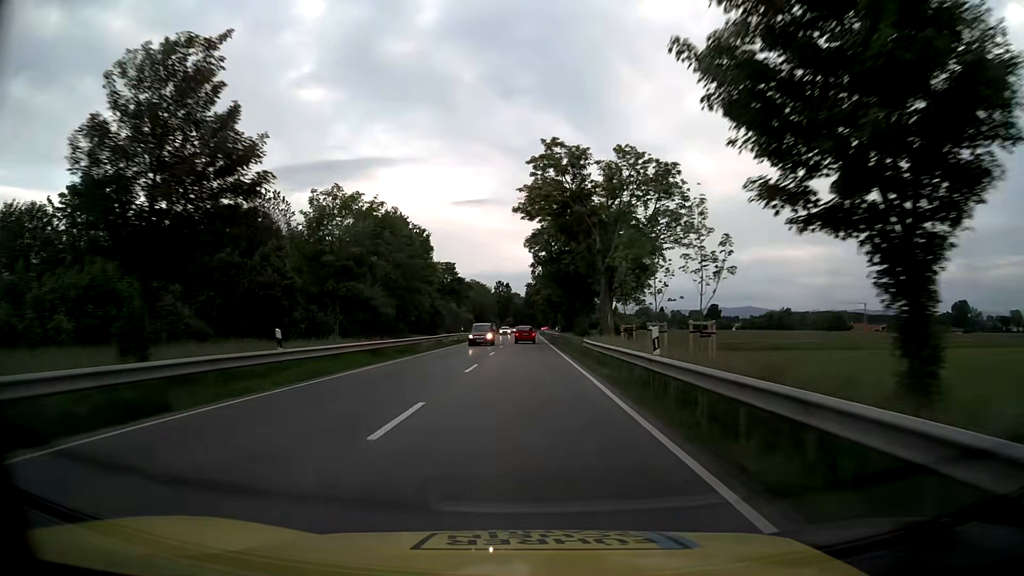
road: primary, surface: asphalt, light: Day
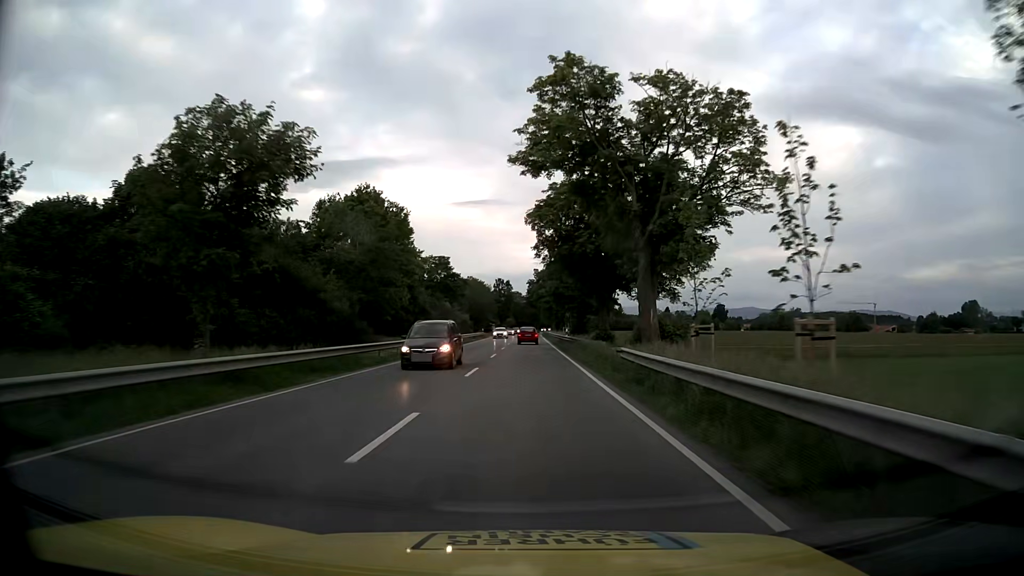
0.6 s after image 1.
(0.0, +13.3) m; 0°
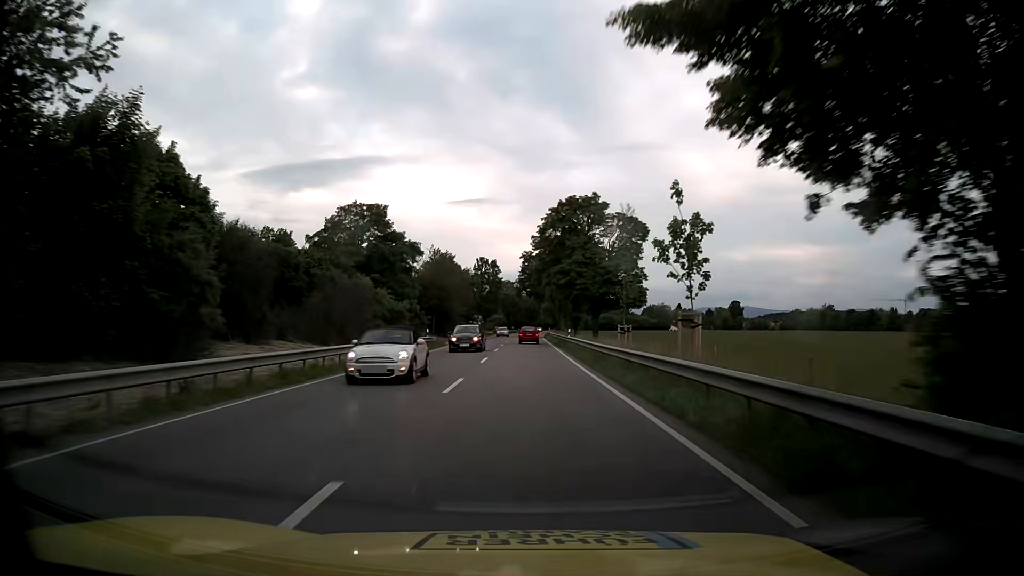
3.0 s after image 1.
(-0.3, +52.8) m; +1°
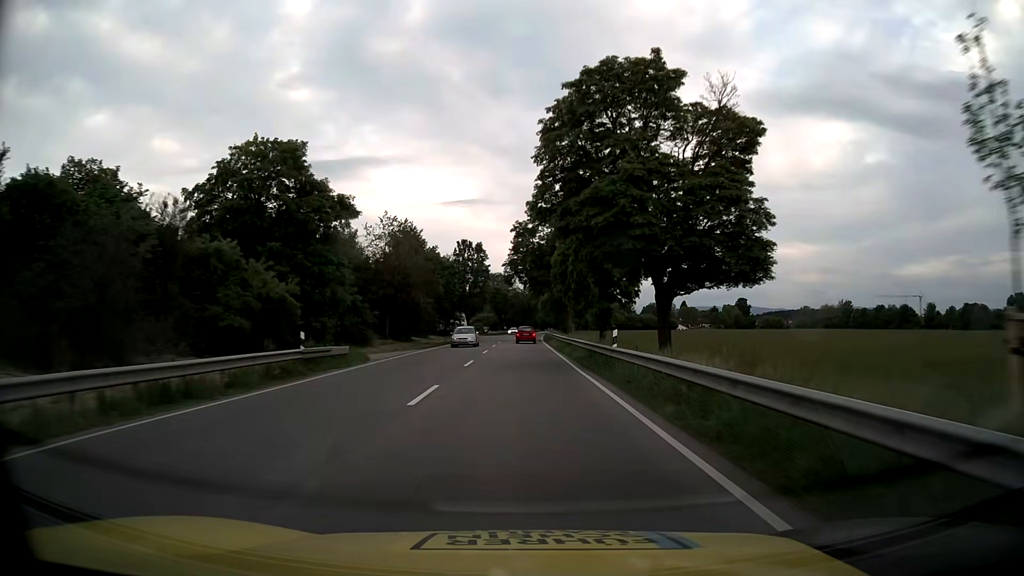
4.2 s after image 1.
(-0.1, +26.3) m; 0°
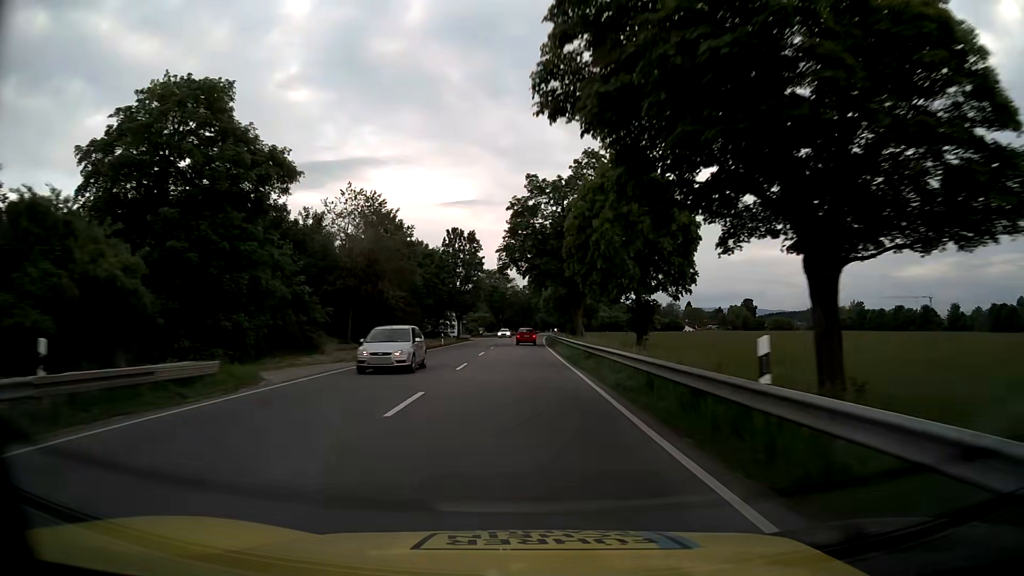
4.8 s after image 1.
(0.0, +13.1) m; 0°
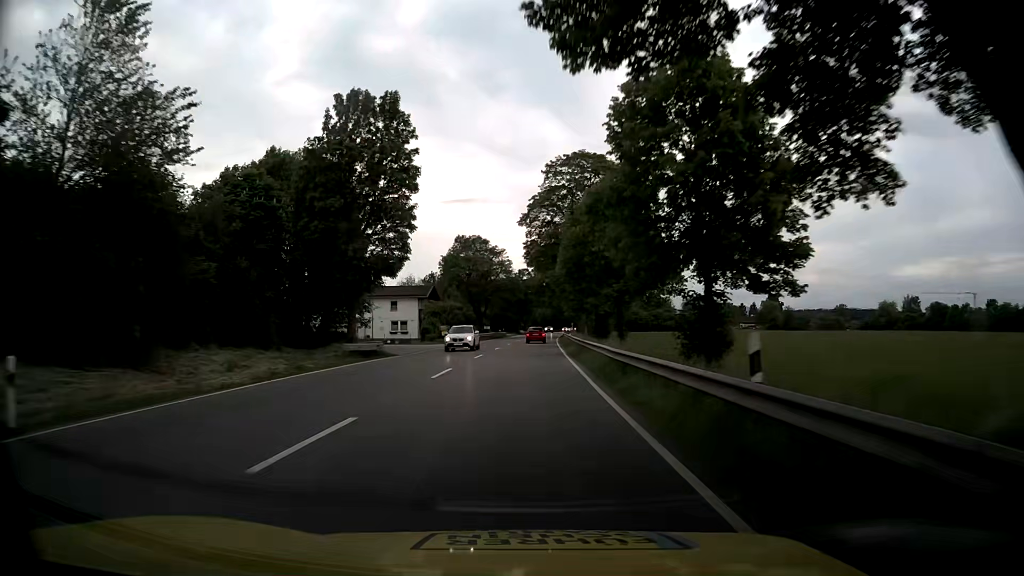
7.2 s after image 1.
(+0.1, +52.4) m; 0°
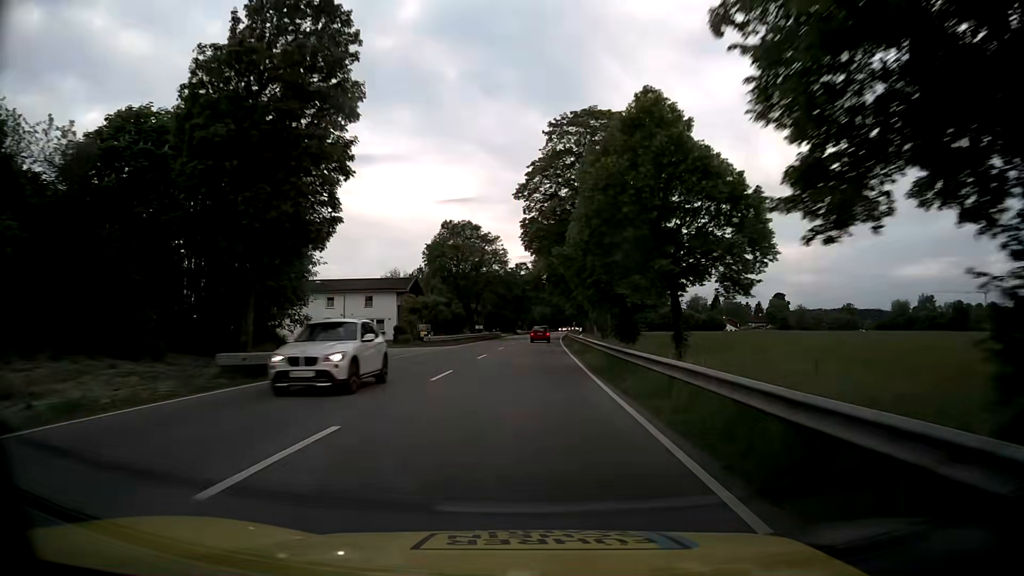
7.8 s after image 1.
(+0.1, +13.1) m; +1°
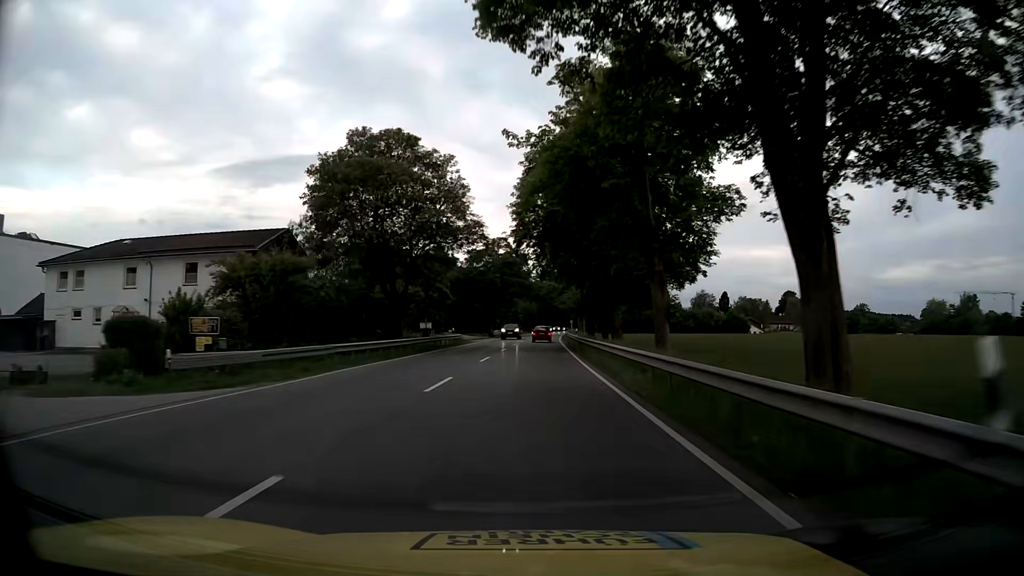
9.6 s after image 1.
(+0.3, +38.9) m; +1°
(0, +10) (0, +20) (0, +30) (0, +40) (0, +50) (+1, +60) (+1, +70) (+2, +80) (+2, +90) (+3, +100) m
